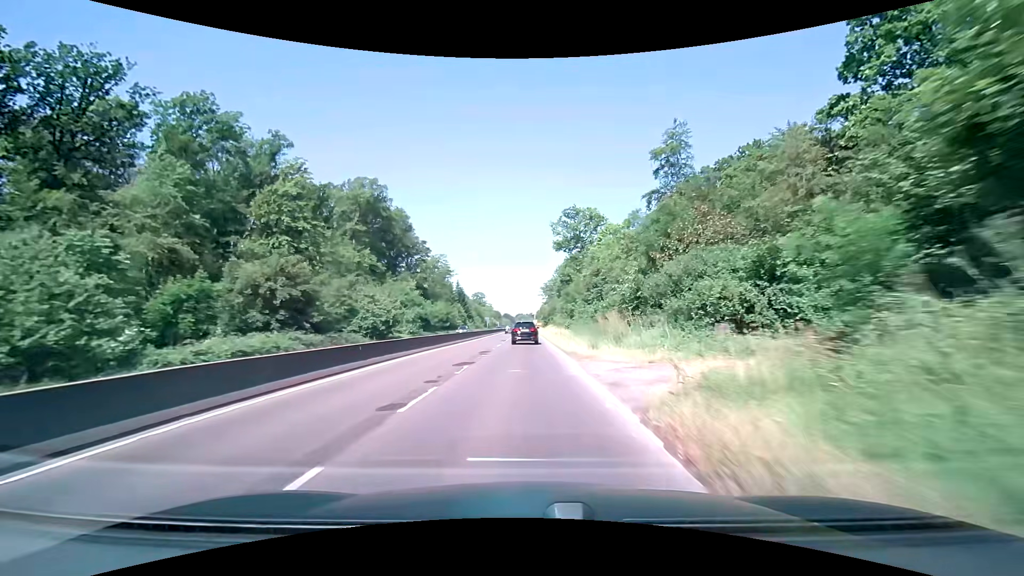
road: trunk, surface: asphalt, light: Day
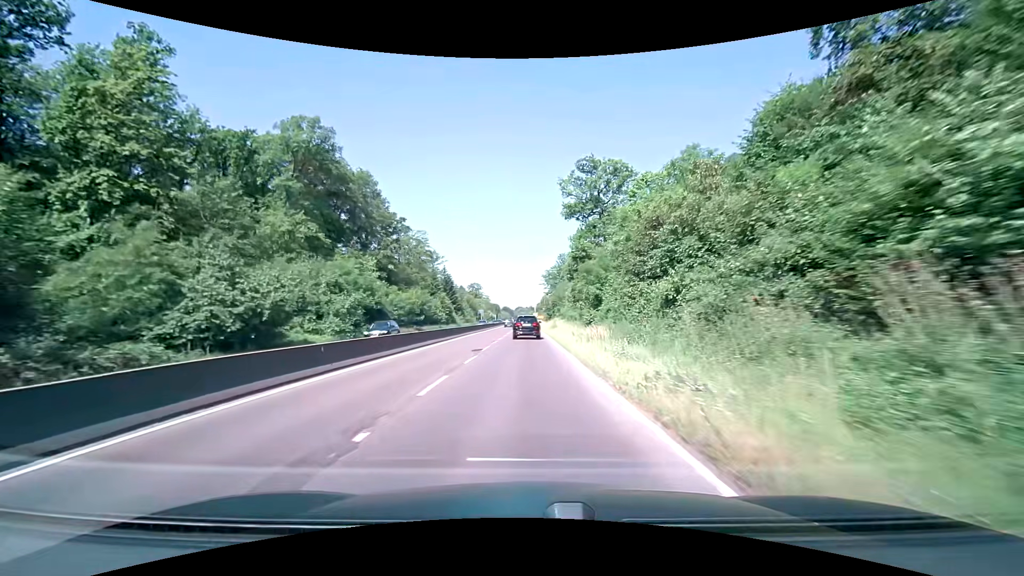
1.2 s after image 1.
(0.0, +22.8) m; 0°
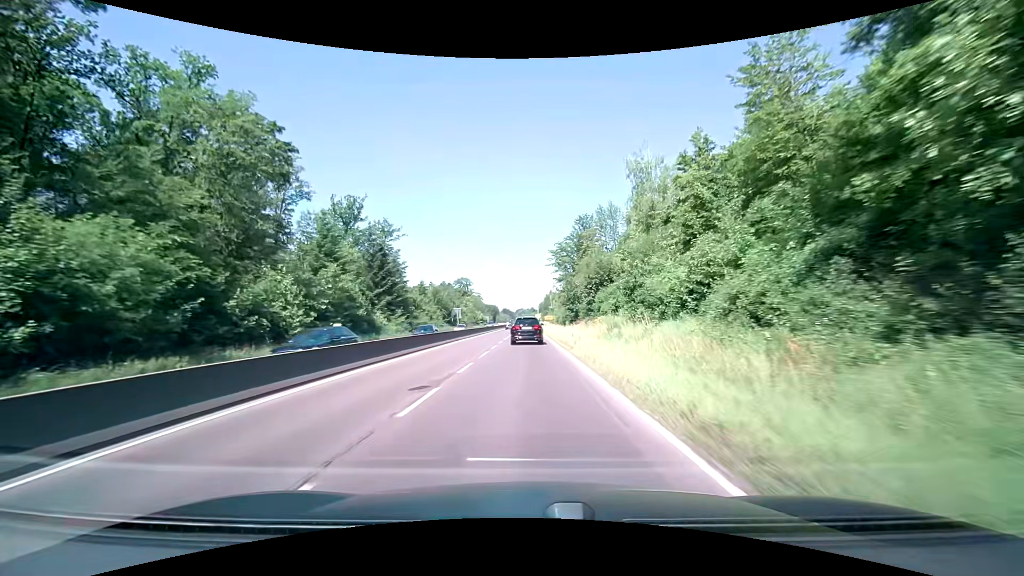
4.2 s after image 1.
(-0.3, +57.6) m; 0°
(0, +10) (0, +20) (0, +30) (0, +40) (0, +50) (0, +60) (0, +70) (0, +80) (0, +90) (0, +100) m
